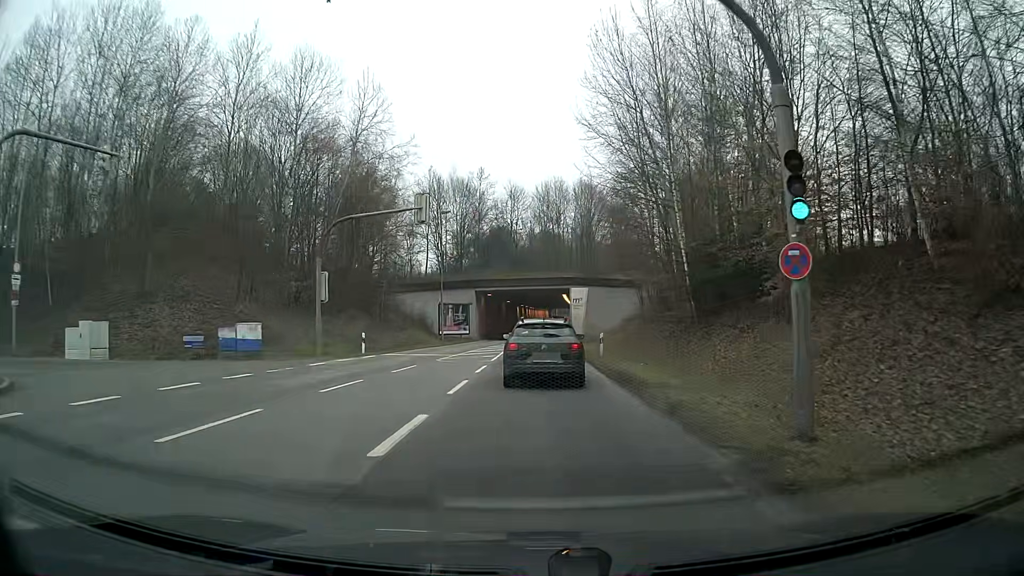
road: secondary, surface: asphalt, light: Day
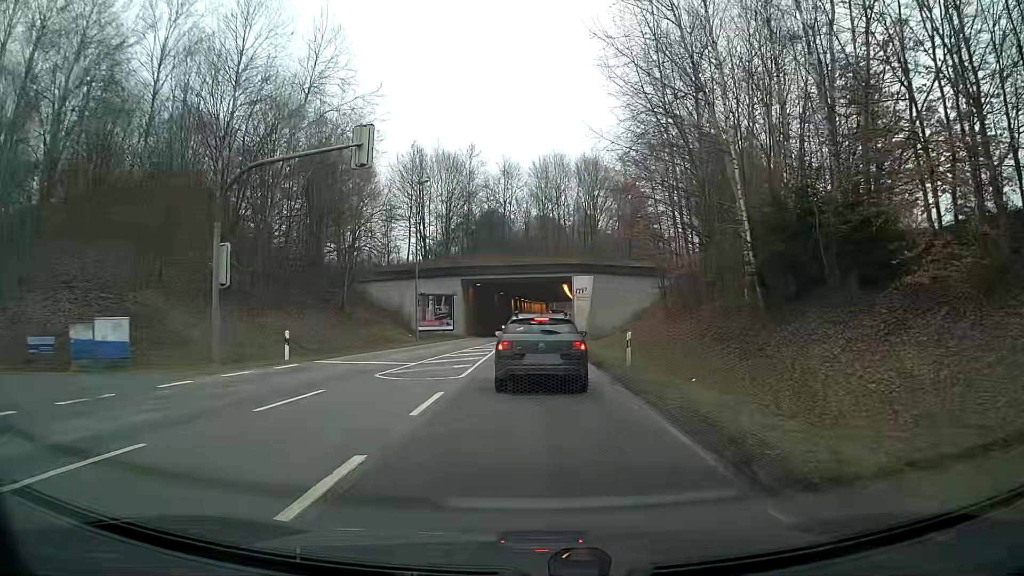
(0.0, +9.4) m; 0°
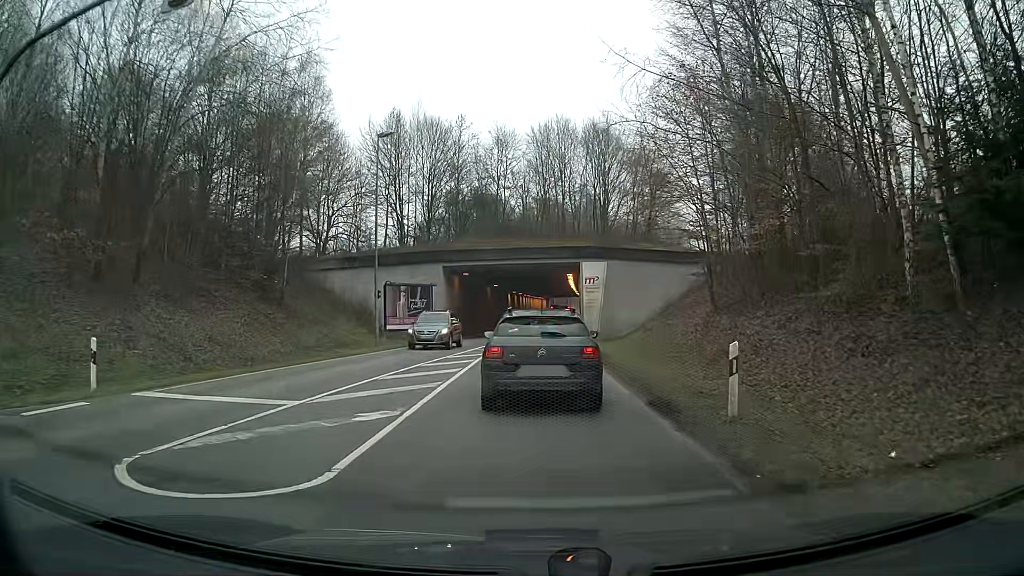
(0.0, +10.3) m; +1°
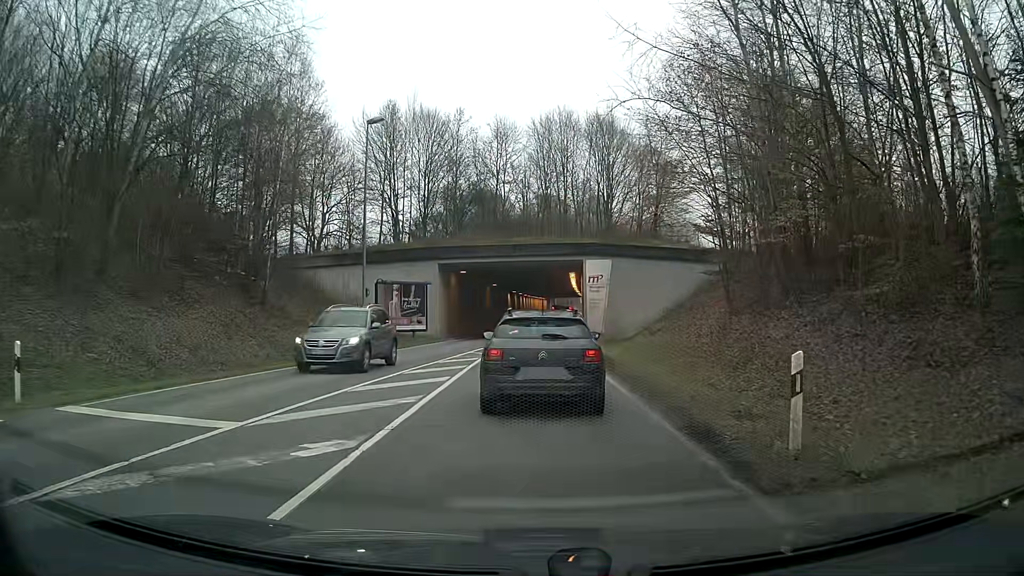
(0.0, +2.3) m; 0°
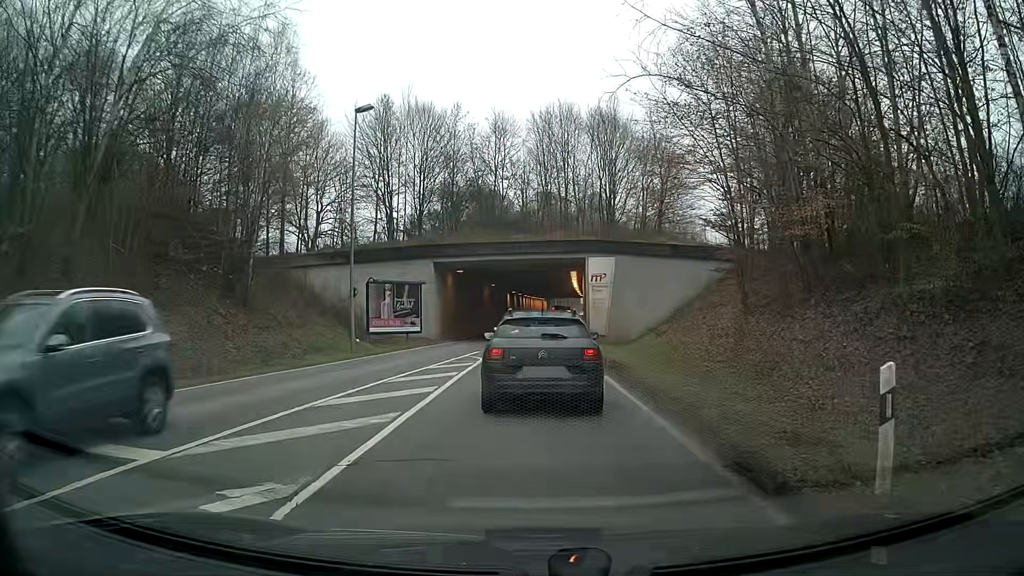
(0.0, +1.9) m; -1°
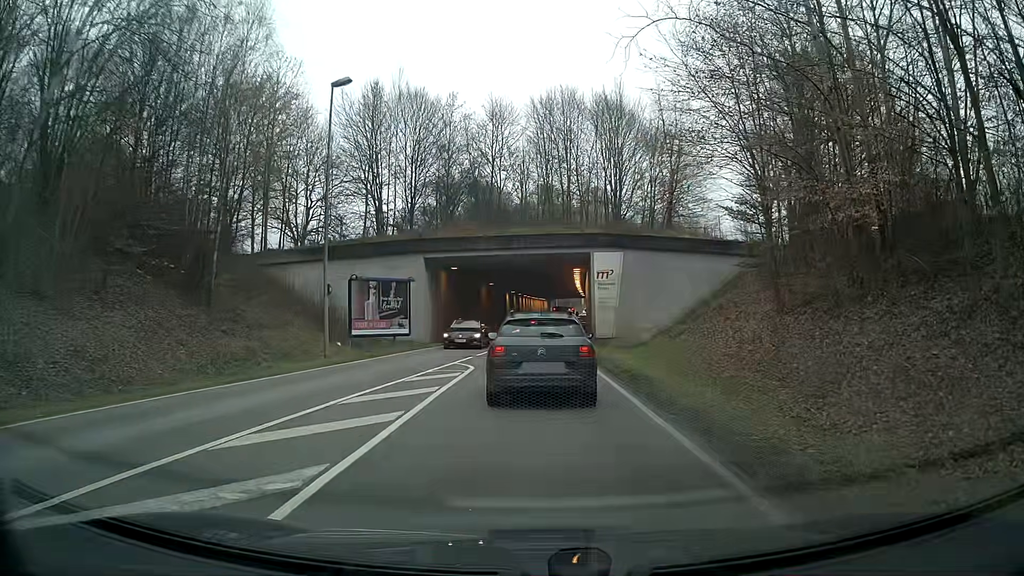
(0.0, +3.5) m; -1°
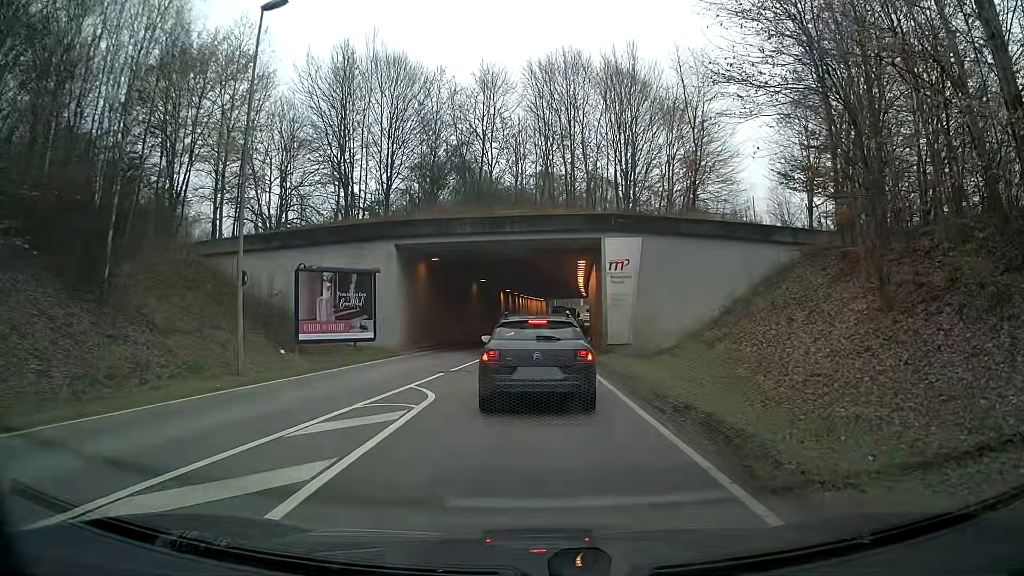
(0.0, +7.1) m; +1°
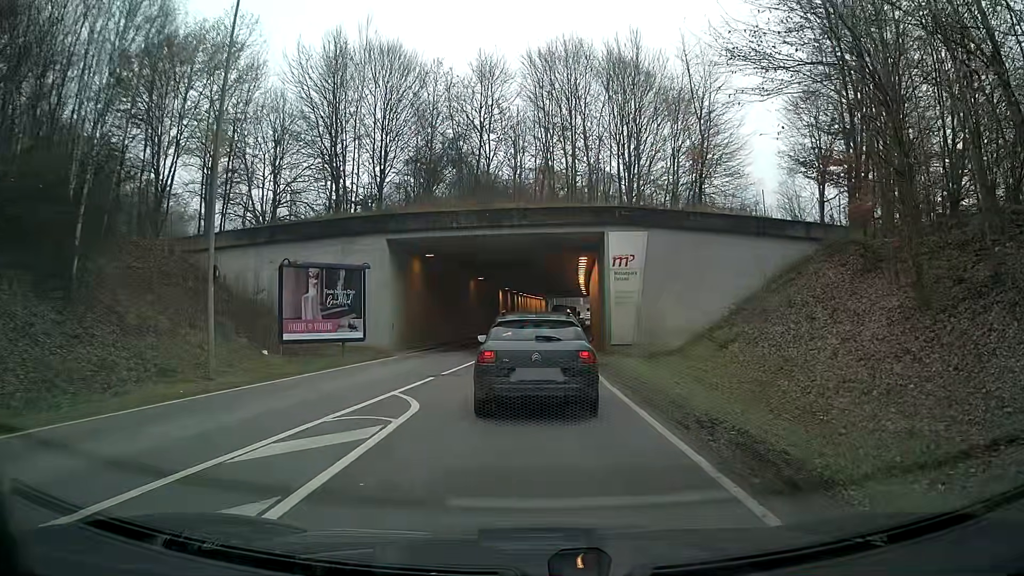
(0.0, +1.6) m; +1°
